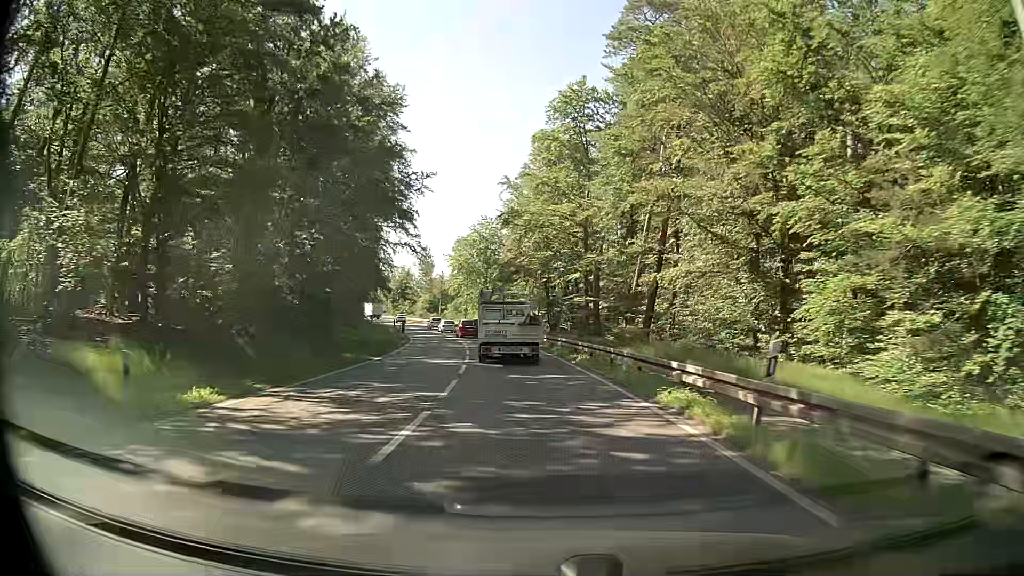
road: primary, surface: asphalt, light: Day
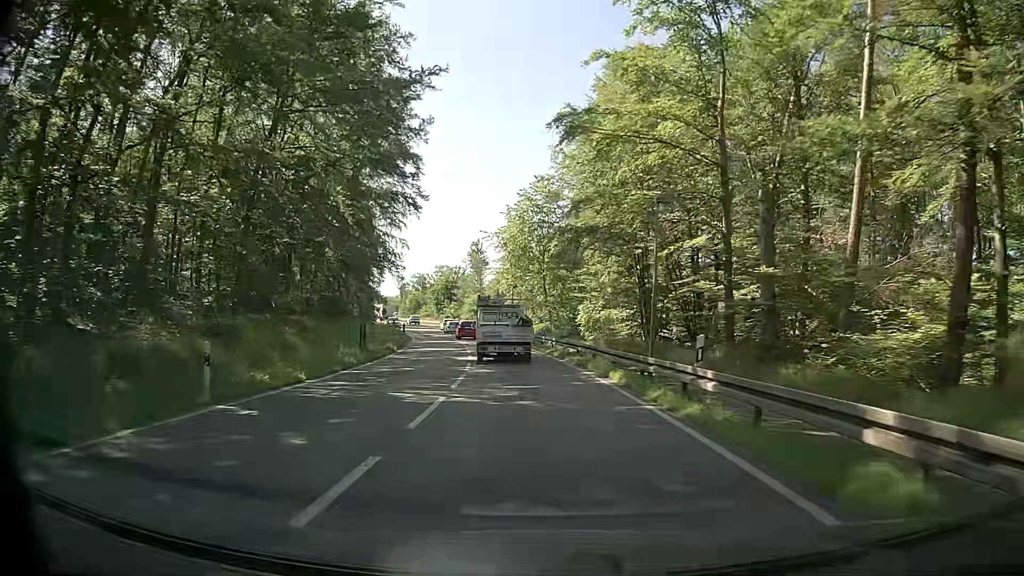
(-1.4, +28.0) m; -6°
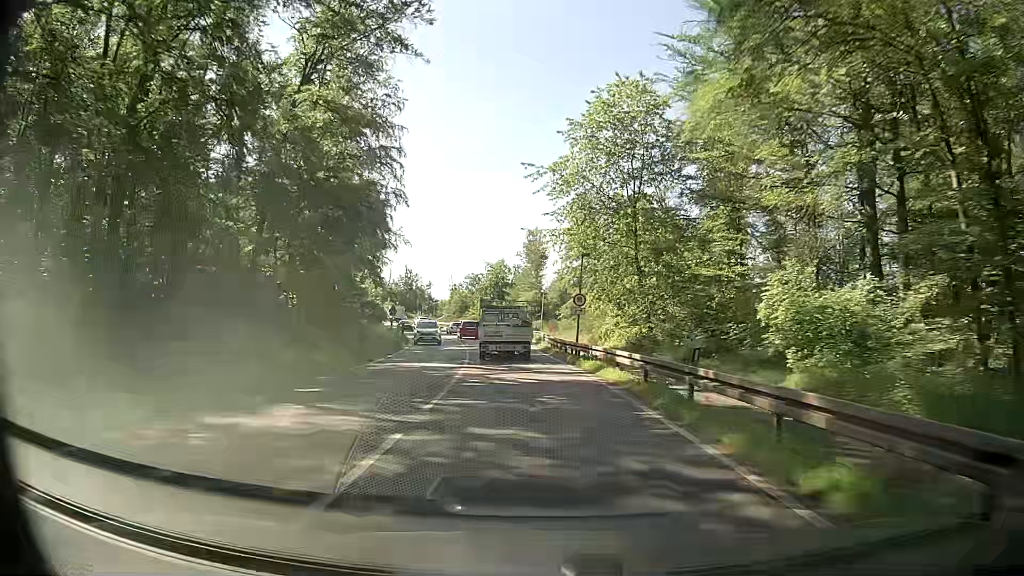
(-1.3, +28.8) m; -6°
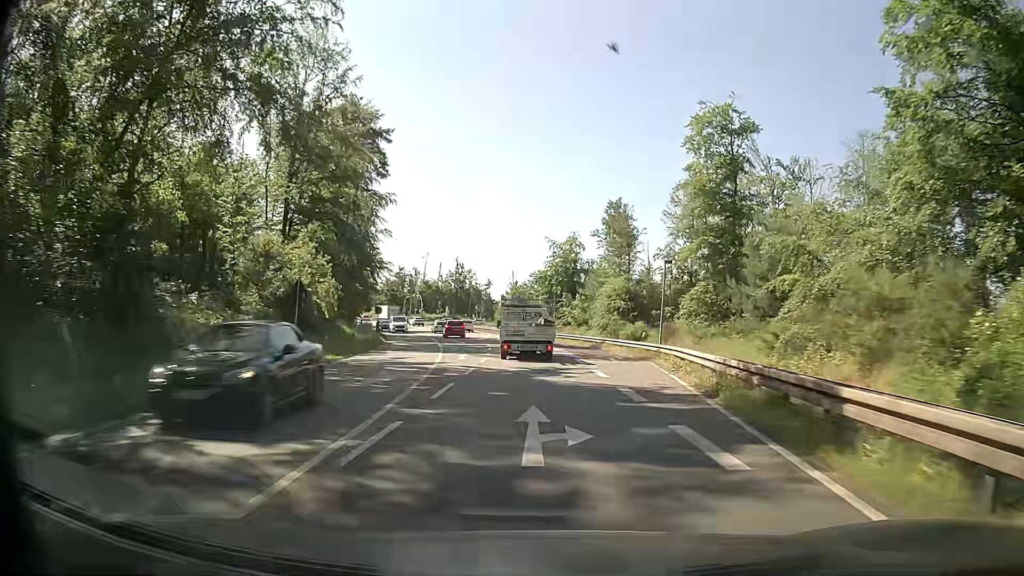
(-2.2, +39.5) m; -6°
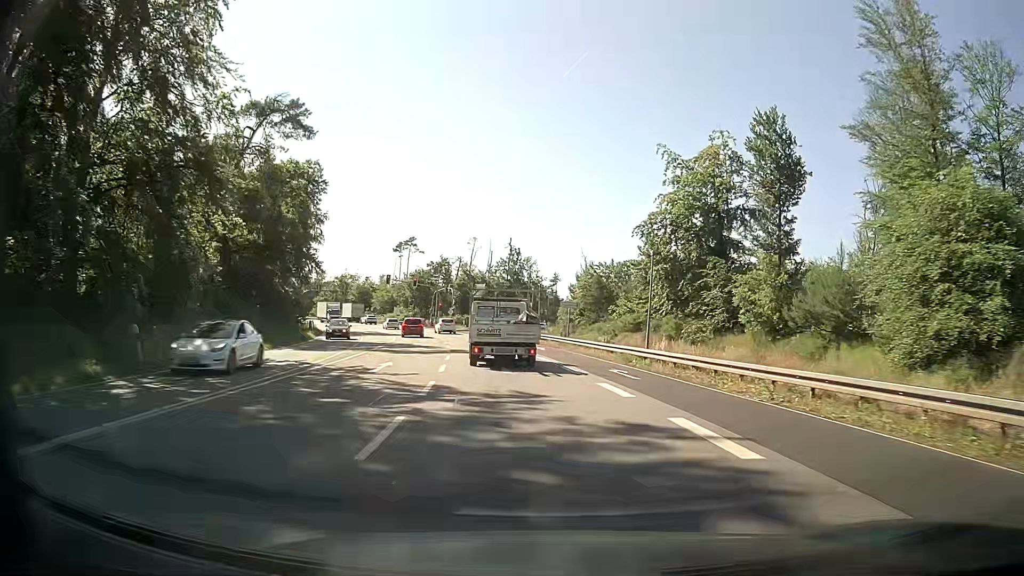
(-2.0, +47.9) m; -6°
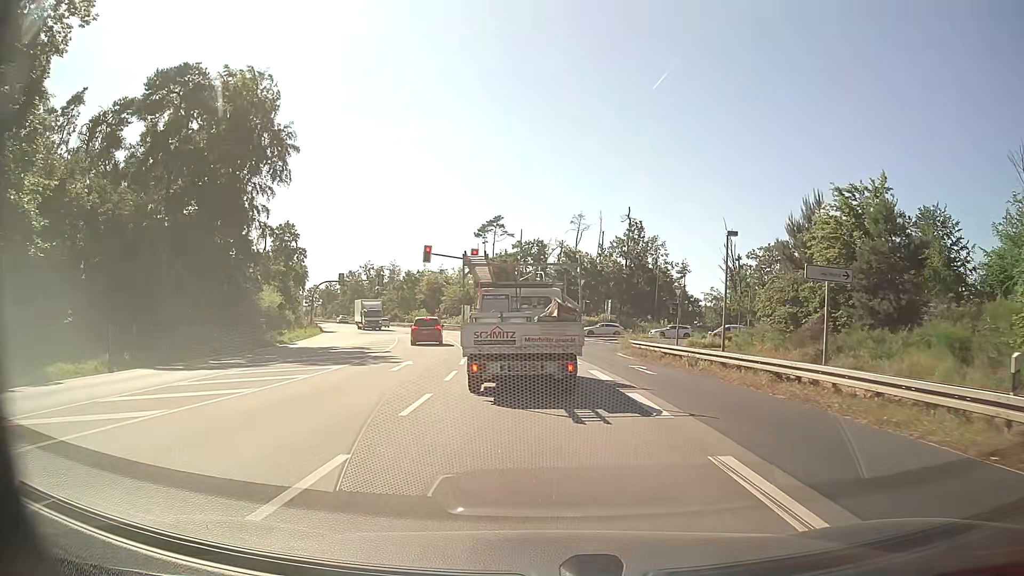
(-3.2, +38.5) m; -10°
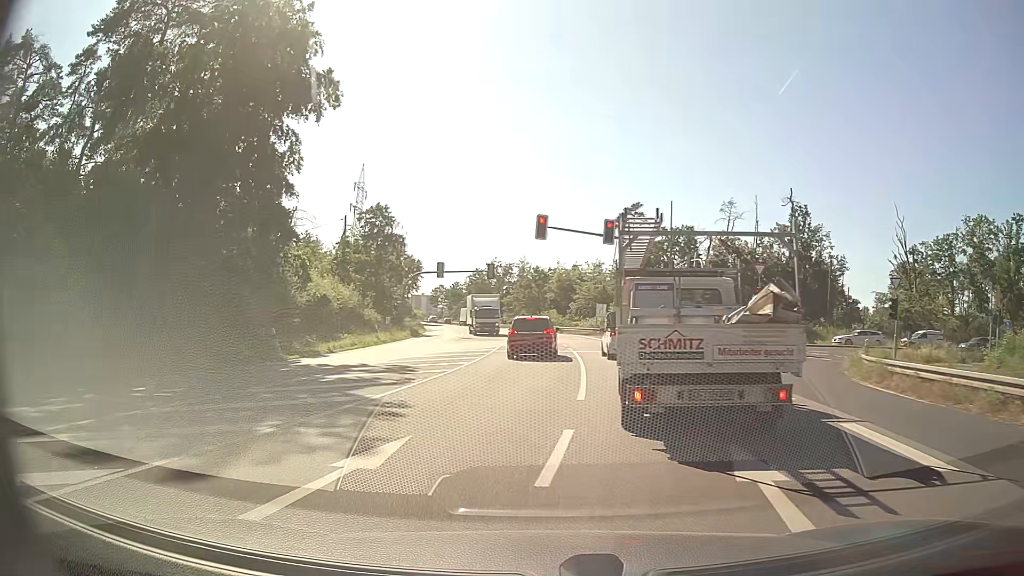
(-1.0, +15.8) m; -11°
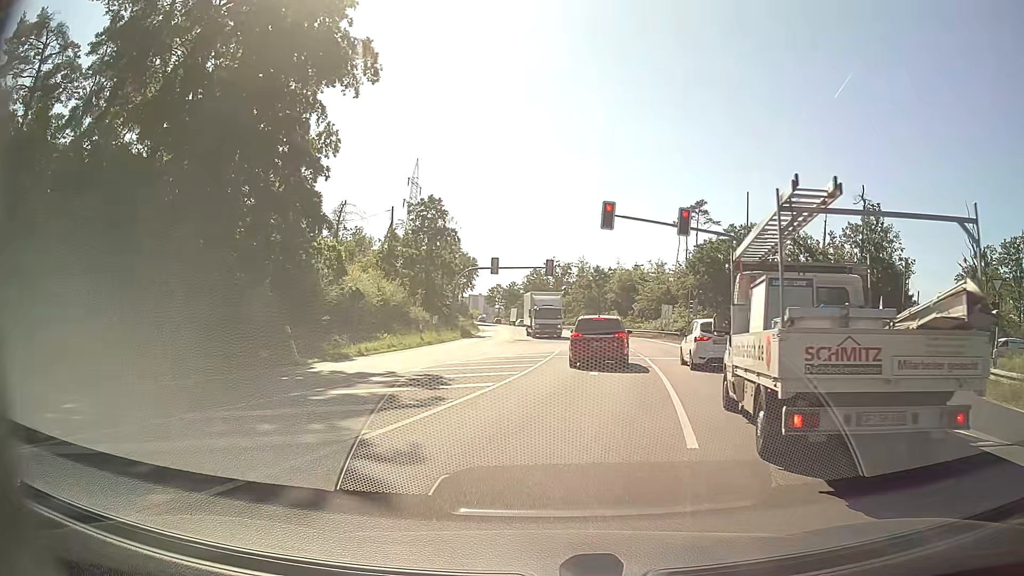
(-0.2, +4.5) m; -5°
(0, +10) (+1, +20) (+2, +30) (+3, +40) (+3, +50) (+3, +60) (+2, +70) (+2, +80) (+1, +90) (-1, +100) m
